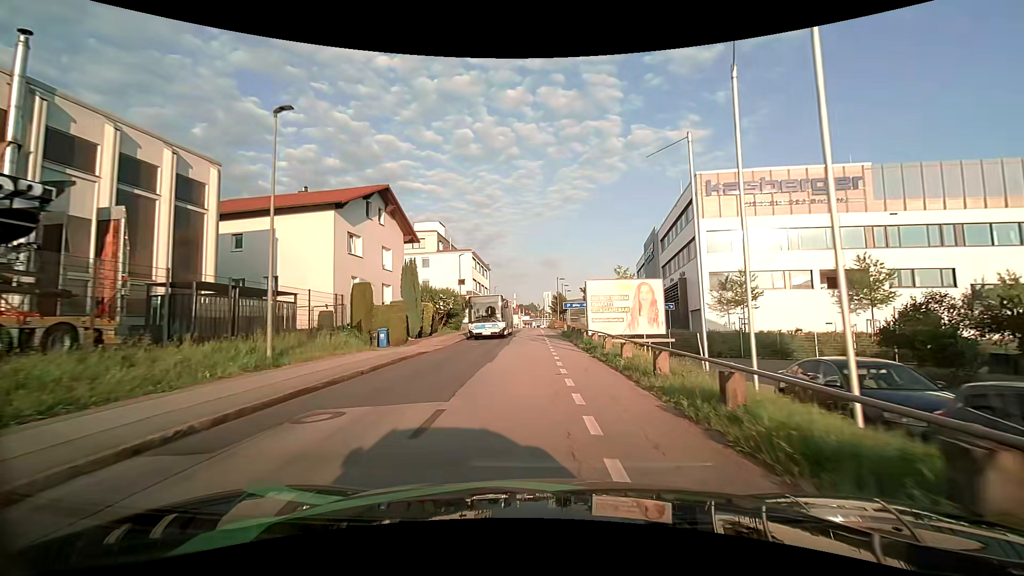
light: Day
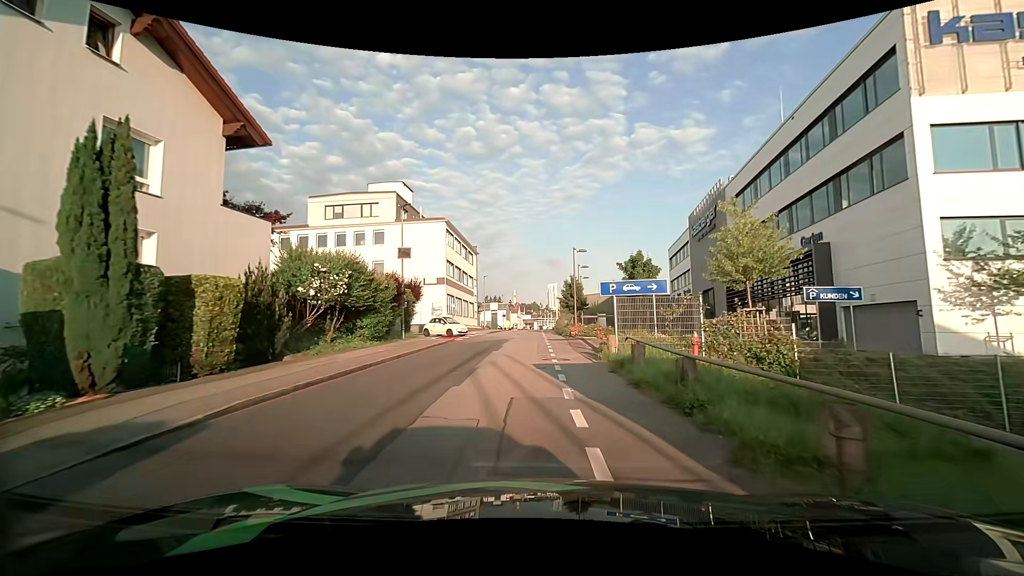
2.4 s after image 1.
(-0.1, +23.9) m; 0°
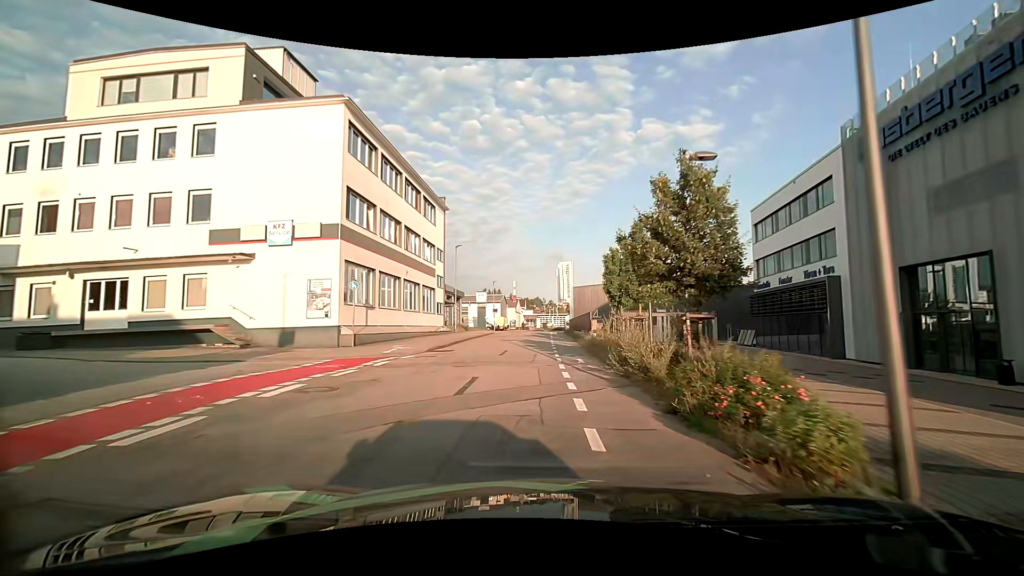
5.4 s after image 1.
(-0.4, +29.4) m; -1°
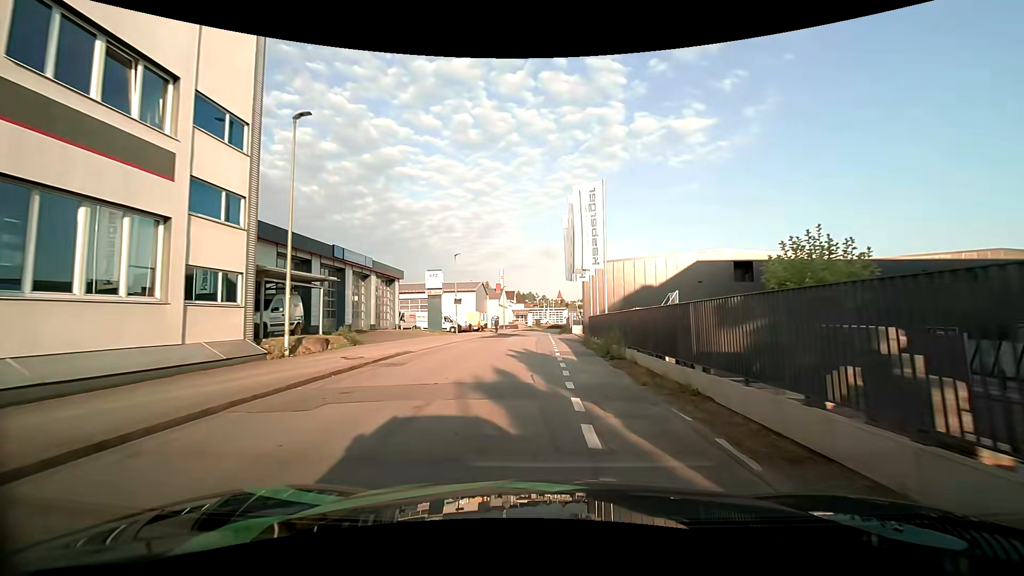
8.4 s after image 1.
(+0.6, +30.4) m; +2°
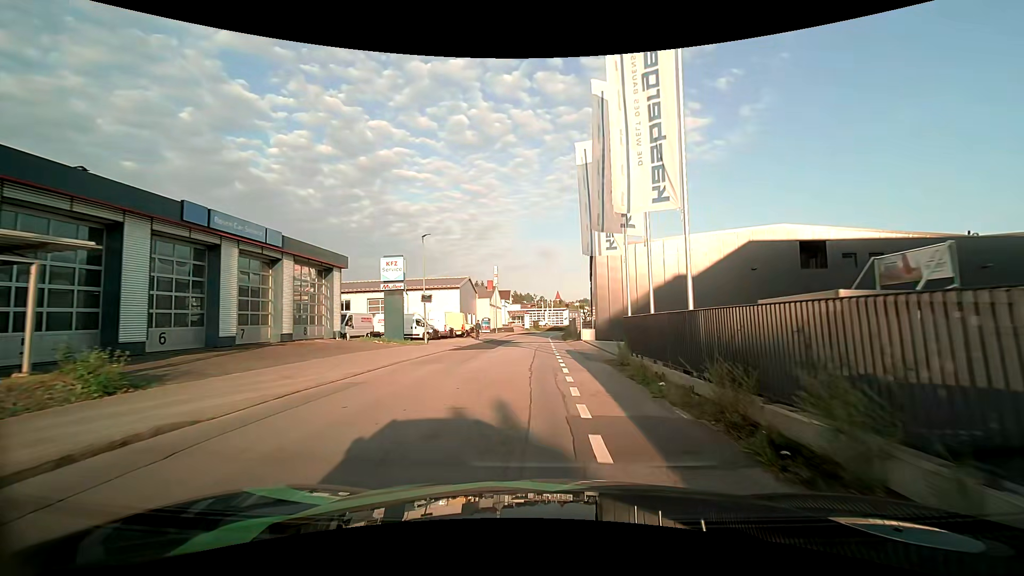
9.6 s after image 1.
(-0.1, +12.6) m; -1°
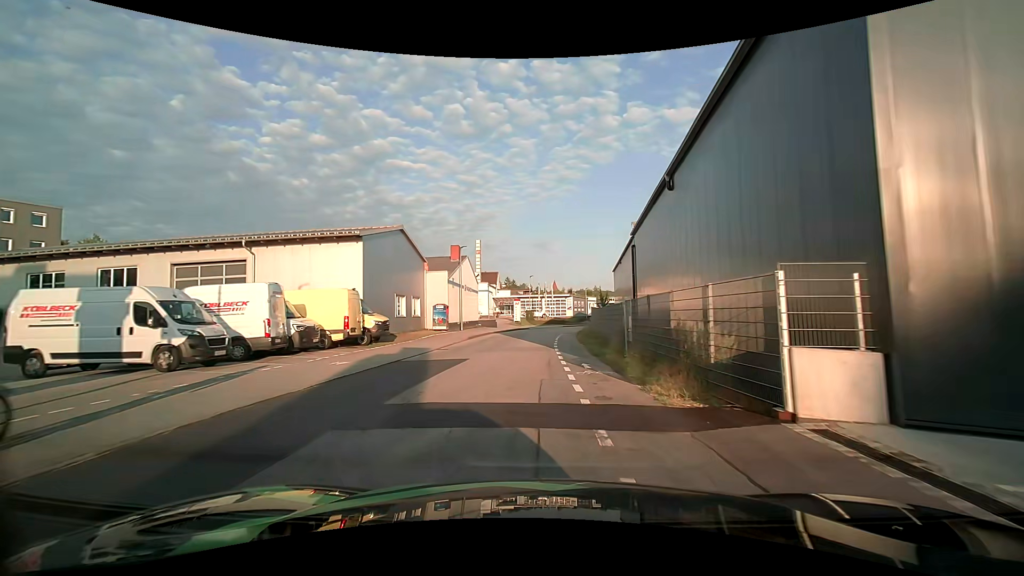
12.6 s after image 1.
(+0.3, +31.6) m; 0°
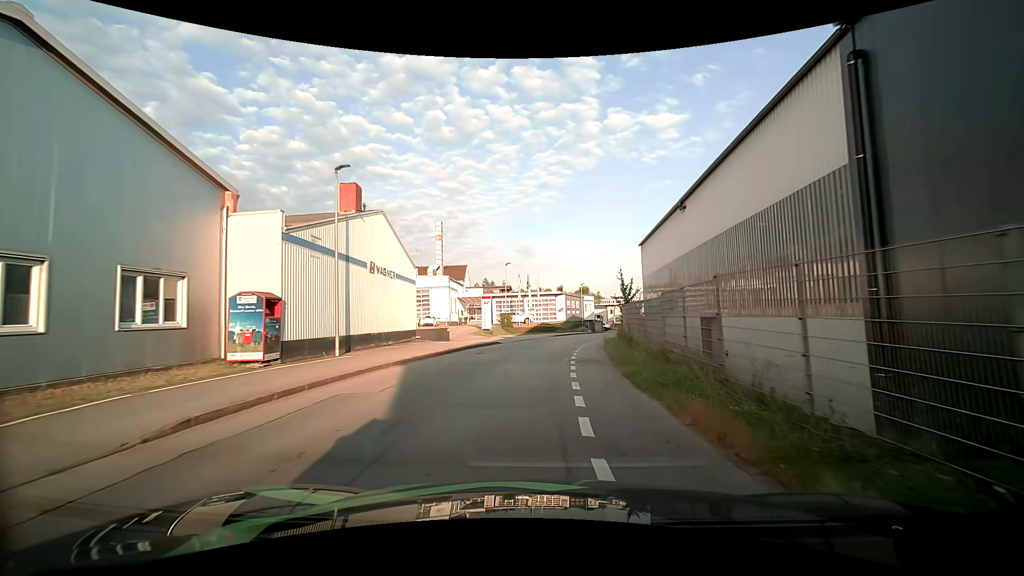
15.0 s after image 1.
(+0.6, +25.7) m; +4°
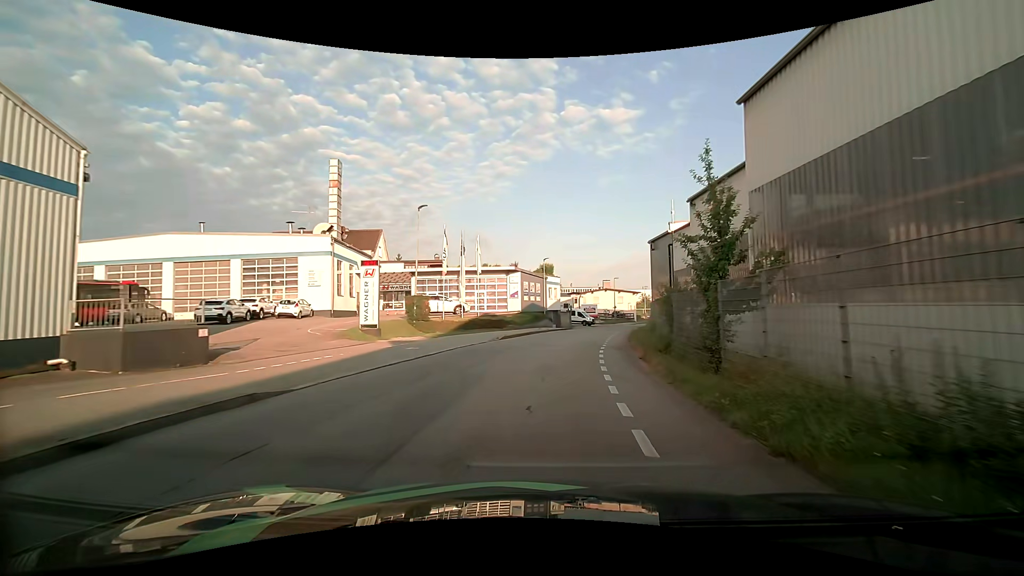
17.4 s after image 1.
(+0.3, +25.3) m; +2°
(0, +10) (+1, +20) (+3, +30) (+5, +40) (+8, +49) (+11, +59) (+14, +68) (+18, +77) (+22, +86) (+26, +96) m
